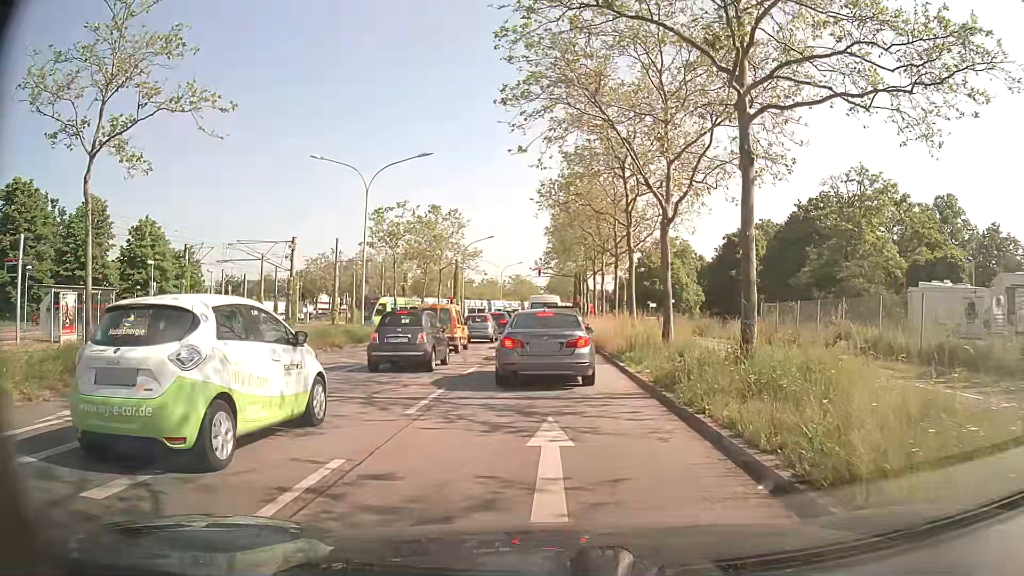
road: primary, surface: asphalt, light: Day
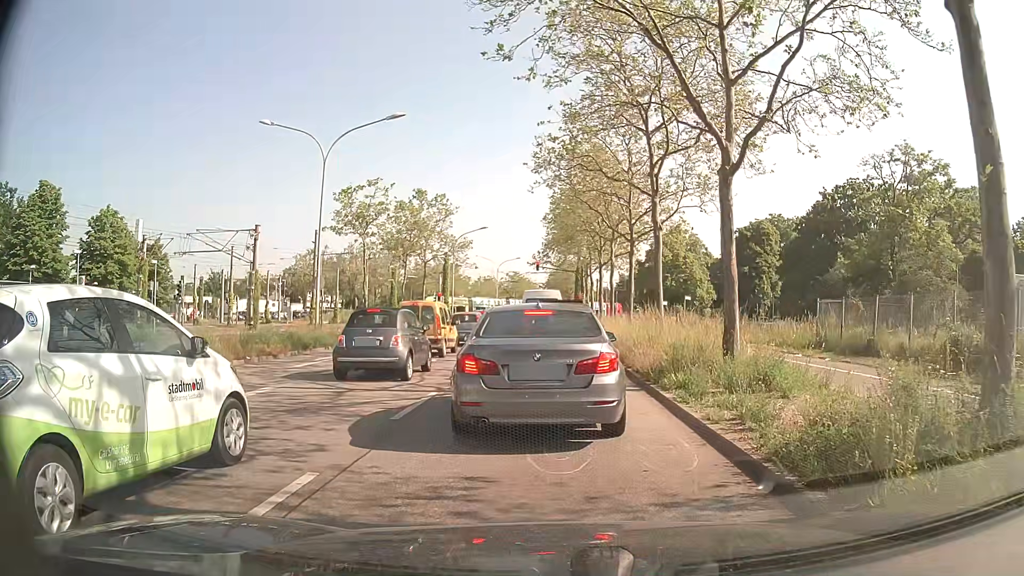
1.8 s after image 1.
(-0.2, +6.5) m; 0°
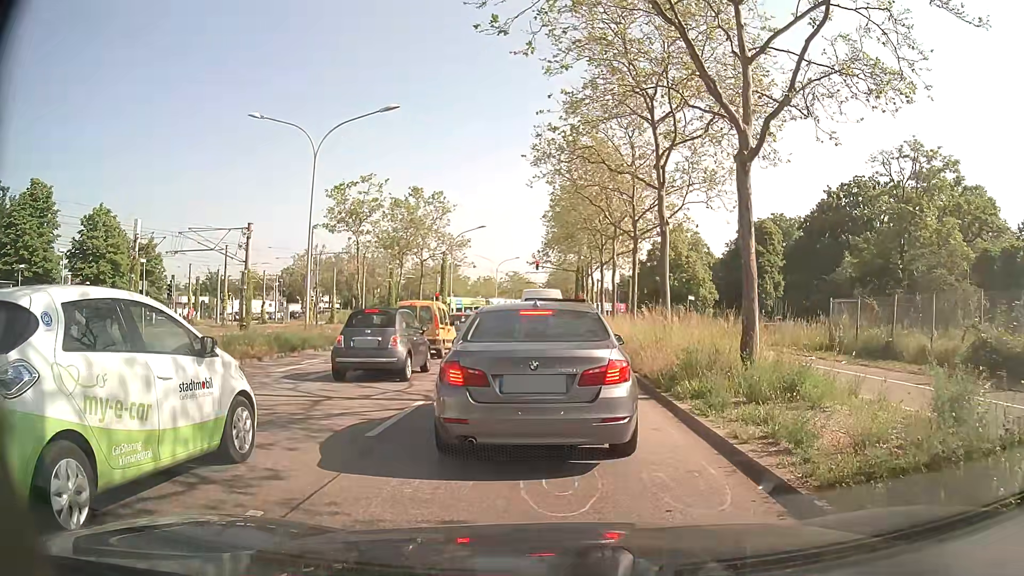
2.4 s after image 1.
(0.0, +1.1) m; -1°
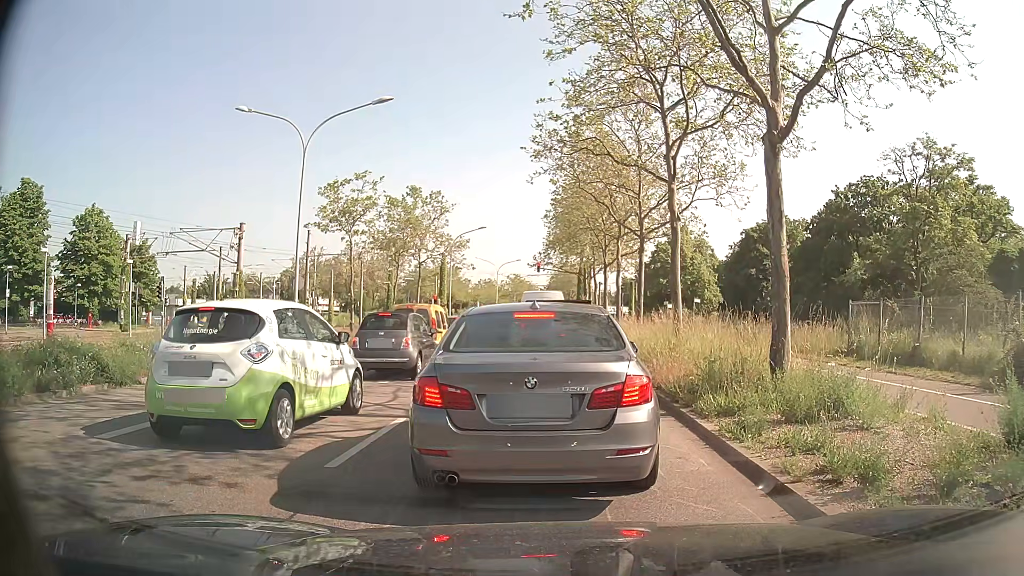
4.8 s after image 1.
(0.0, +1.4) m; 0°
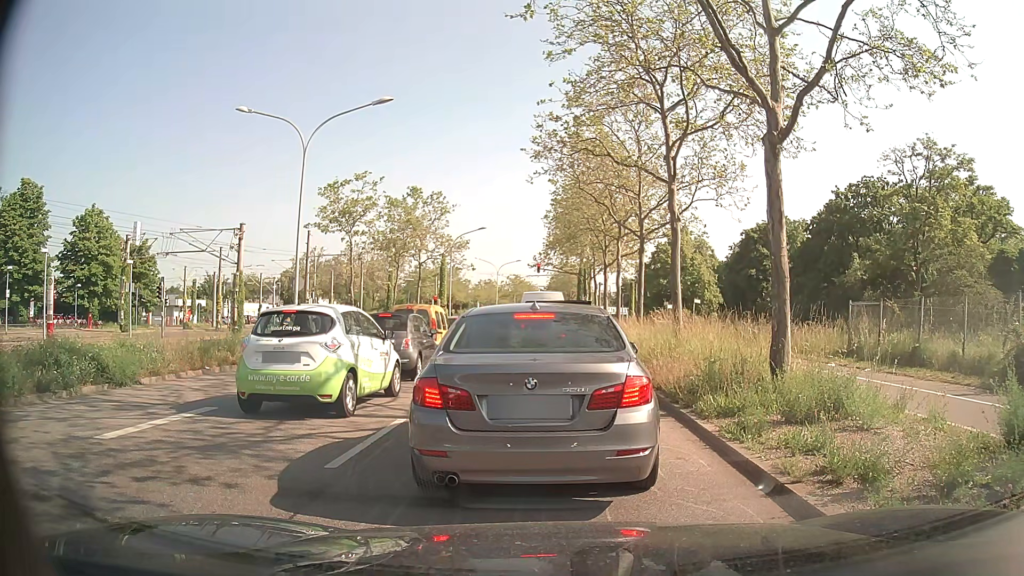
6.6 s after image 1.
(0.0, +0.1) m; 0°
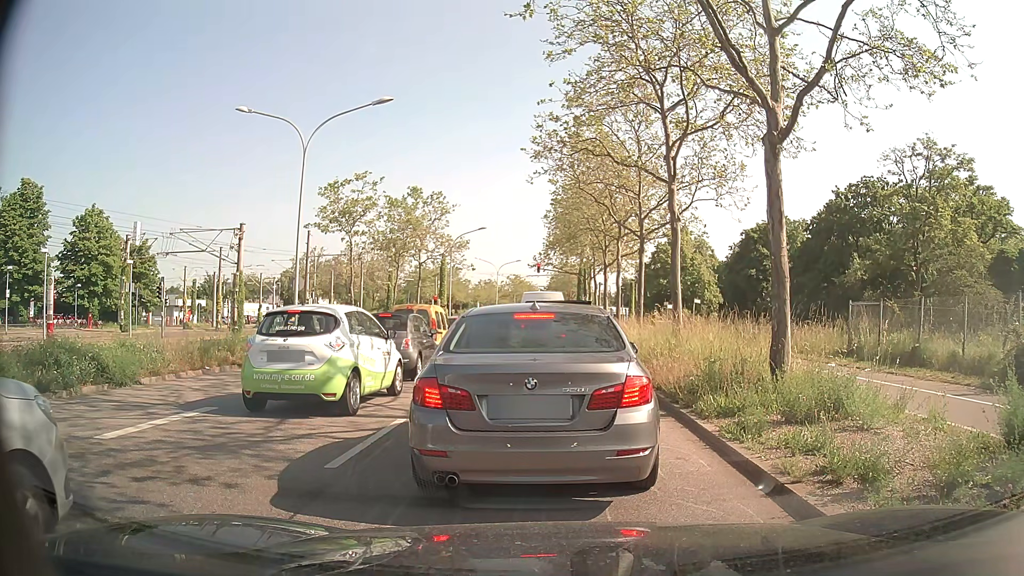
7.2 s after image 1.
(0.0, 0.0) m; 0°
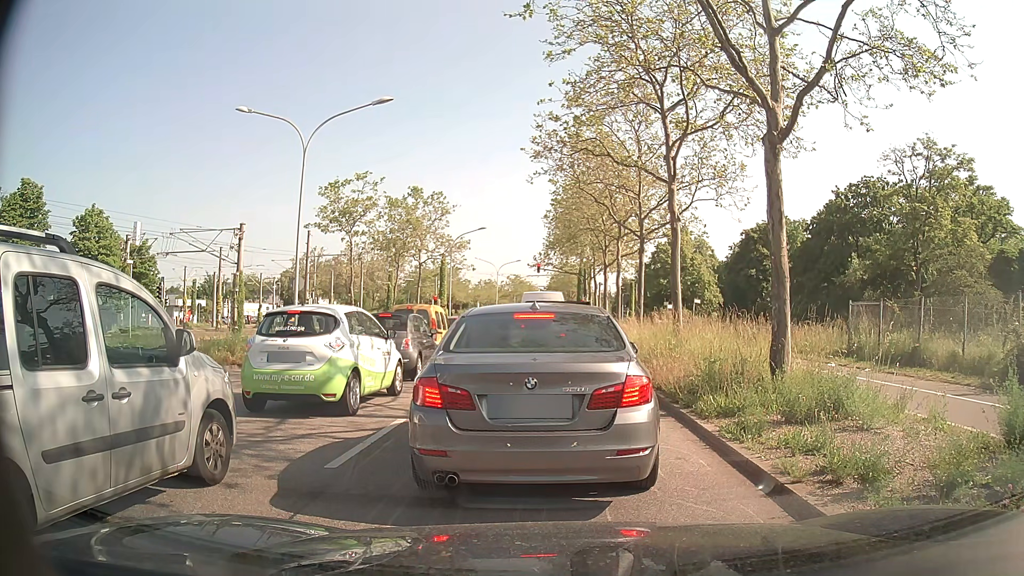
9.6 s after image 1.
(0.0, 0.0) m; 0°
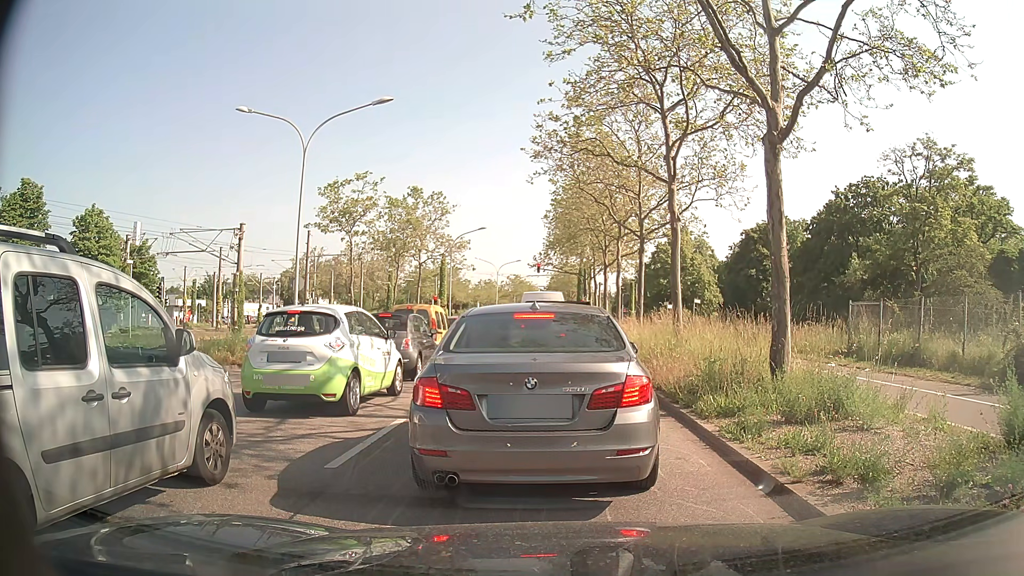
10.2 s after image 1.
(0.0, 0.0) m; 0°
(0, +10) (0, +20) (0, +30) (0, +40) (0, +50) (0, +60) (0, +70) (0, +80) (0, +90) (0, +100) m
